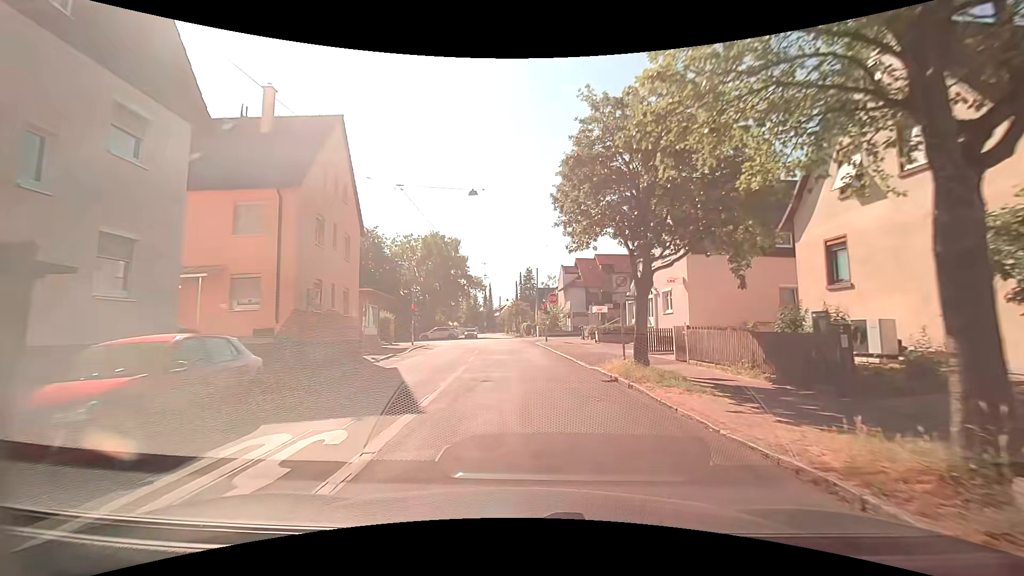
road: residential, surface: asphalt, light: Day
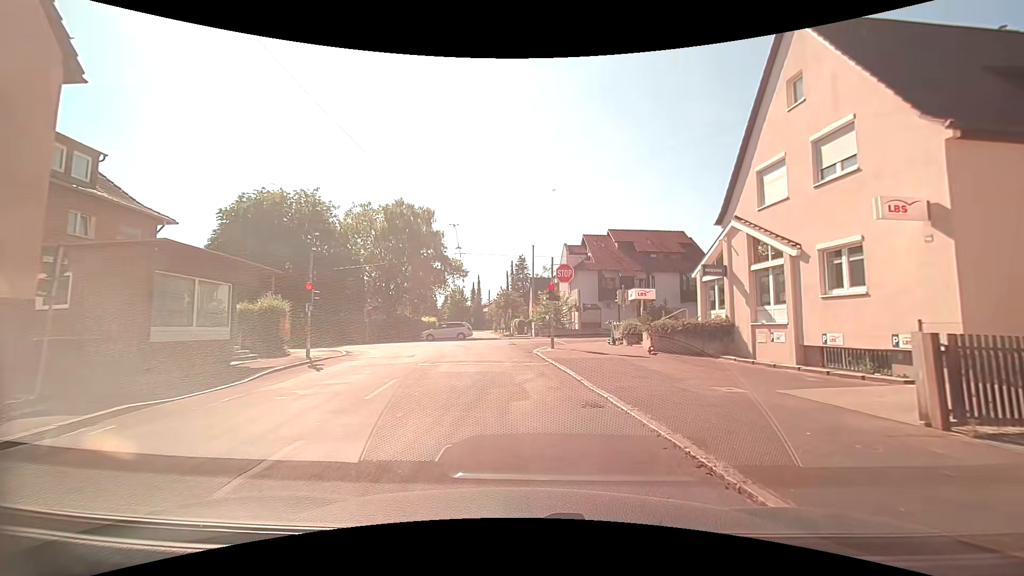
(+0.2, +17.2) m; +1°
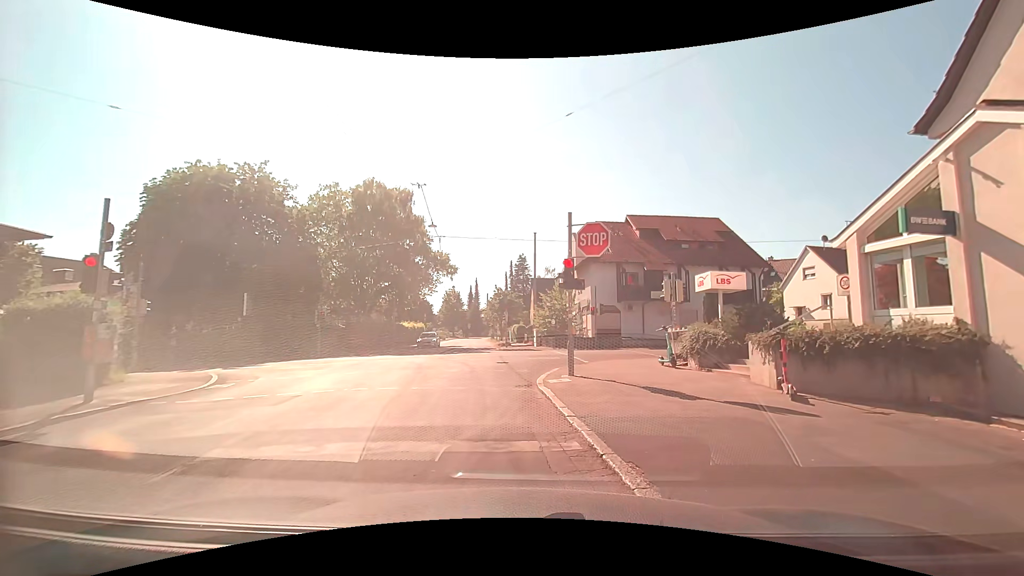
(+0.1, +10.0) m; -2°
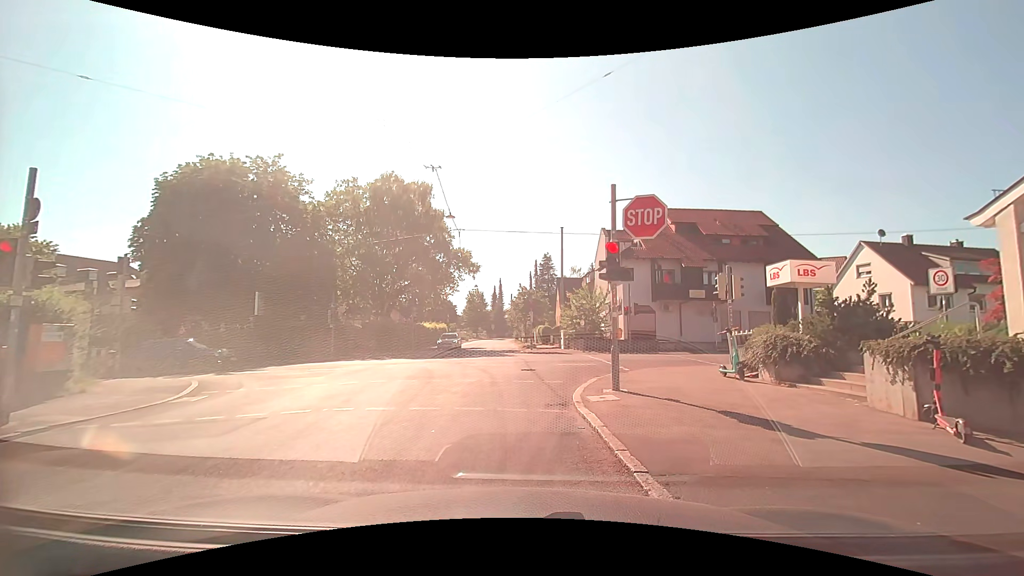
(0.0, +2.6) m; 0°
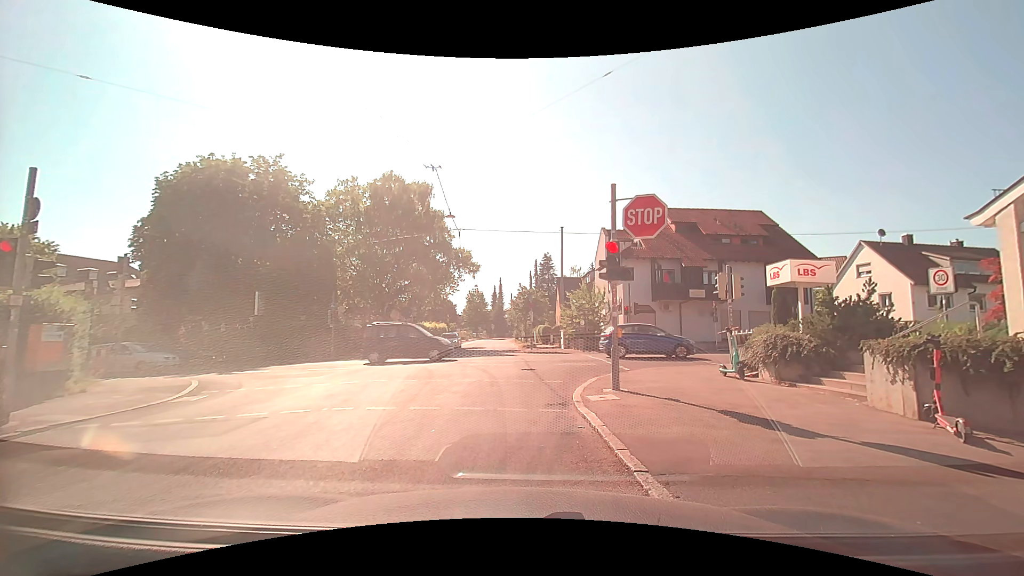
(0.0, +0.1) m; 0°
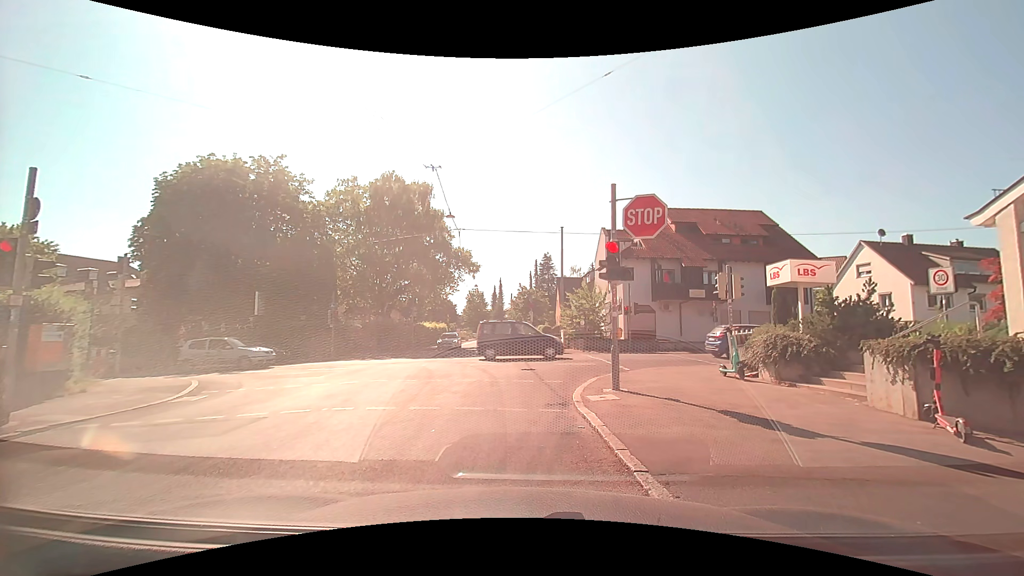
(0.0, 0.0) m; 0°
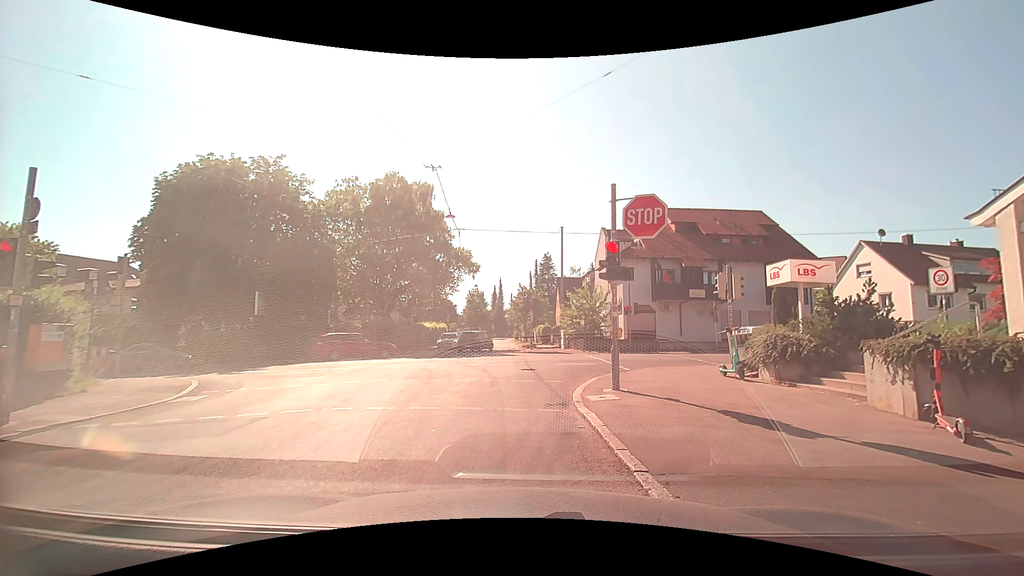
(0.0, 0.0) m; 0°
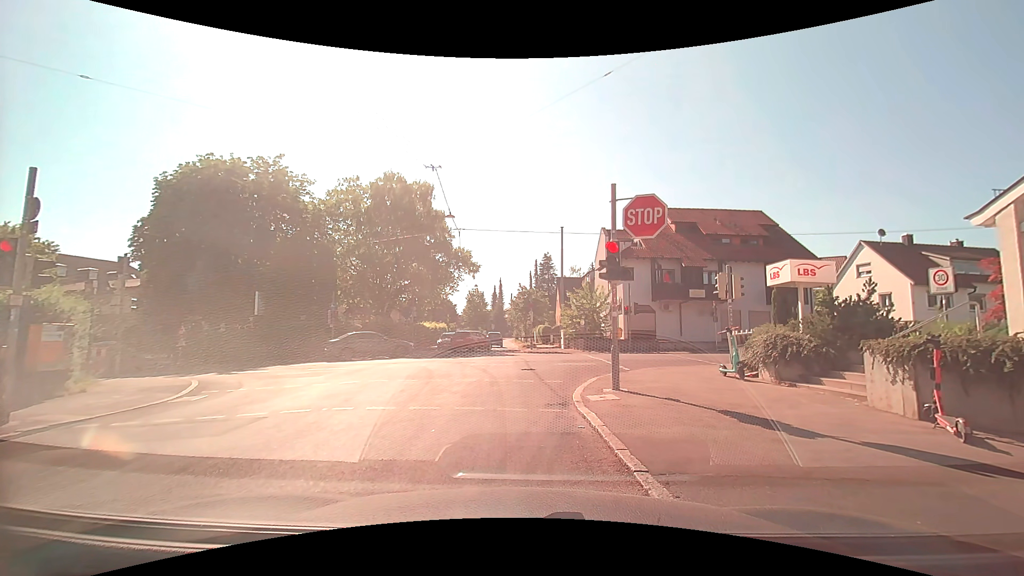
(0.0, 0.0) m; 0°
(-1, +10) (+1, +20) (+9, +25) (+19, +26) (+29, +27) (+38, +29) (+48, +30) (+58, +31) (+68, +32) (+78, +33) m
